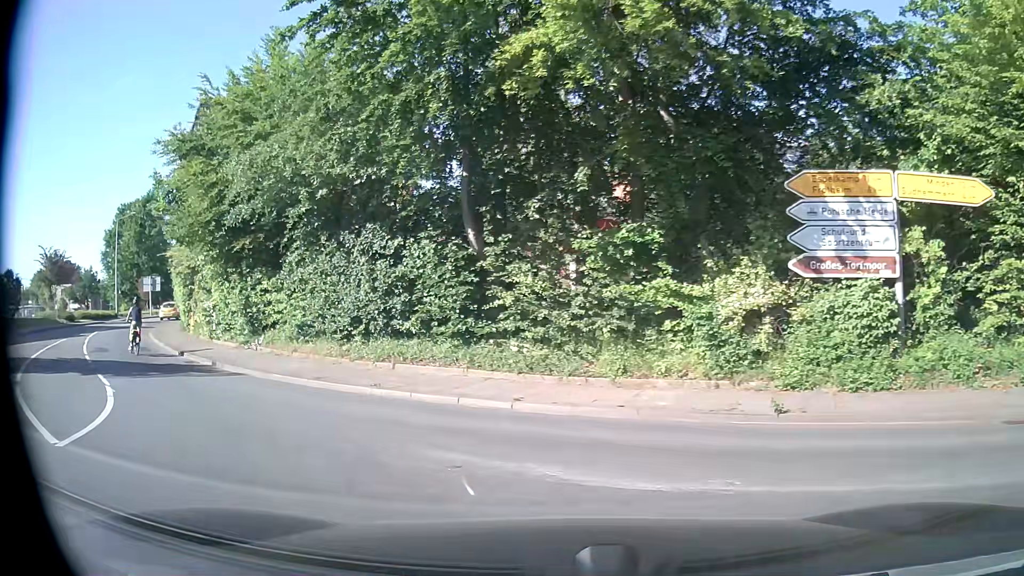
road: secondary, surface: asphalt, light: Day
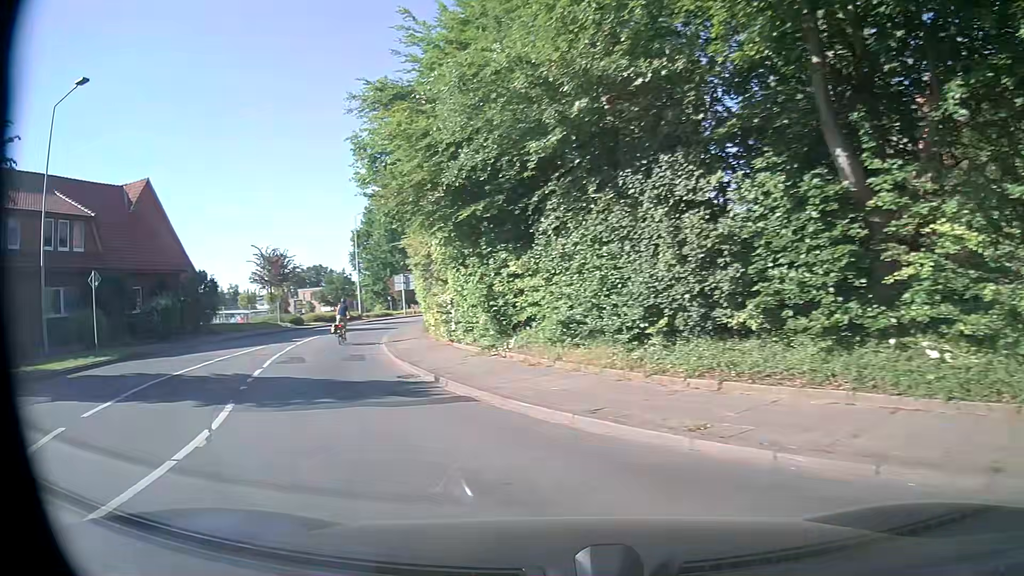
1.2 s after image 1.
(-1.4, +5.9) m; -25°
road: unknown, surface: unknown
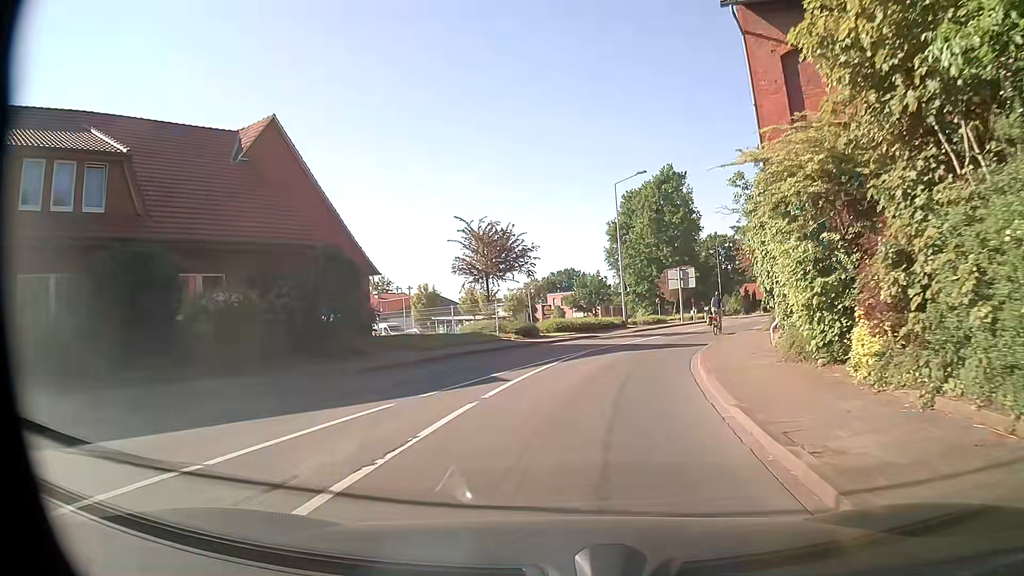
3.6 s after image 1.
(-5.3, +16.1) m; -25°
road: secondary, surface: asphalt
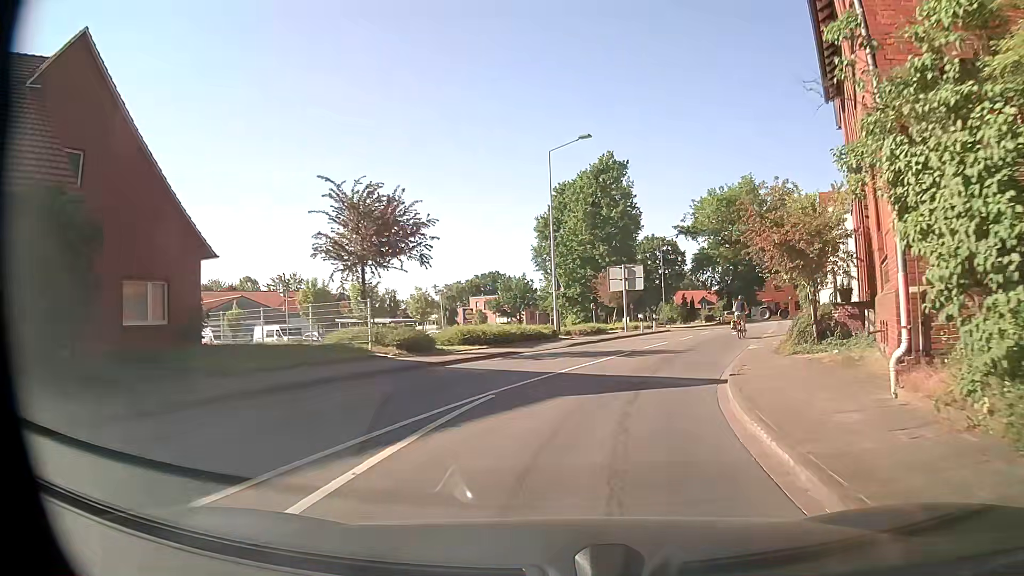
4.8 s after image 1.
(+0.5, +10.1) m; +6°
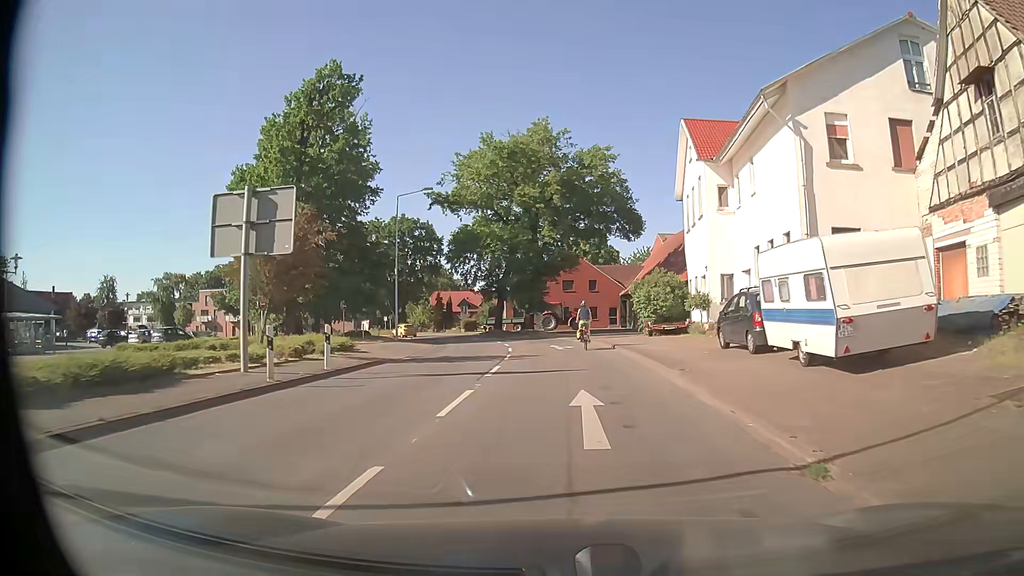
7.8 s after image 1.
(+5.3, +26.7) m; +19°
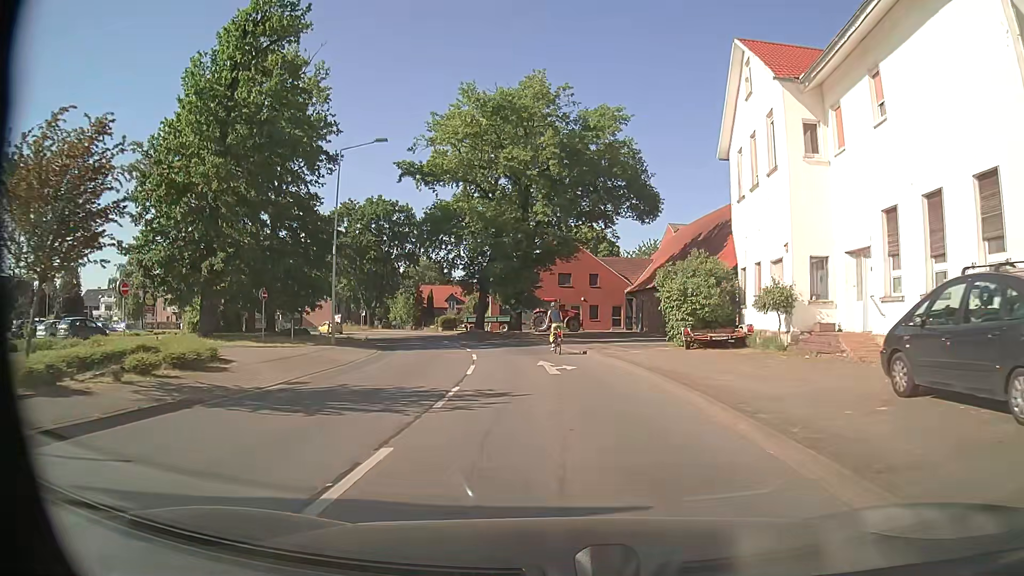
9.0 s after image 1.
(+0.3, +11.1) m; +2°
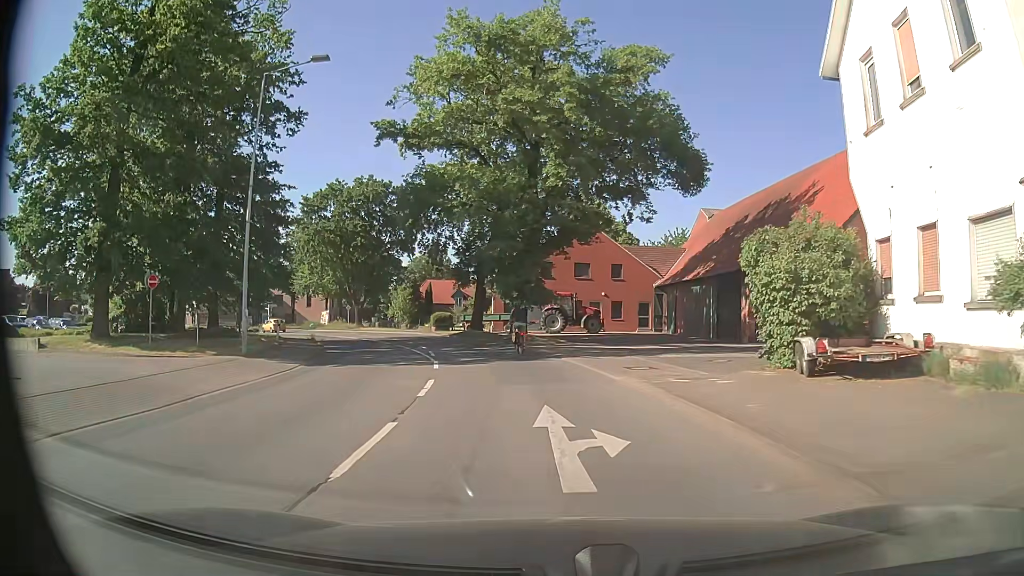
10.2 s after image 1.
(0.0, +10.3) m; 0°
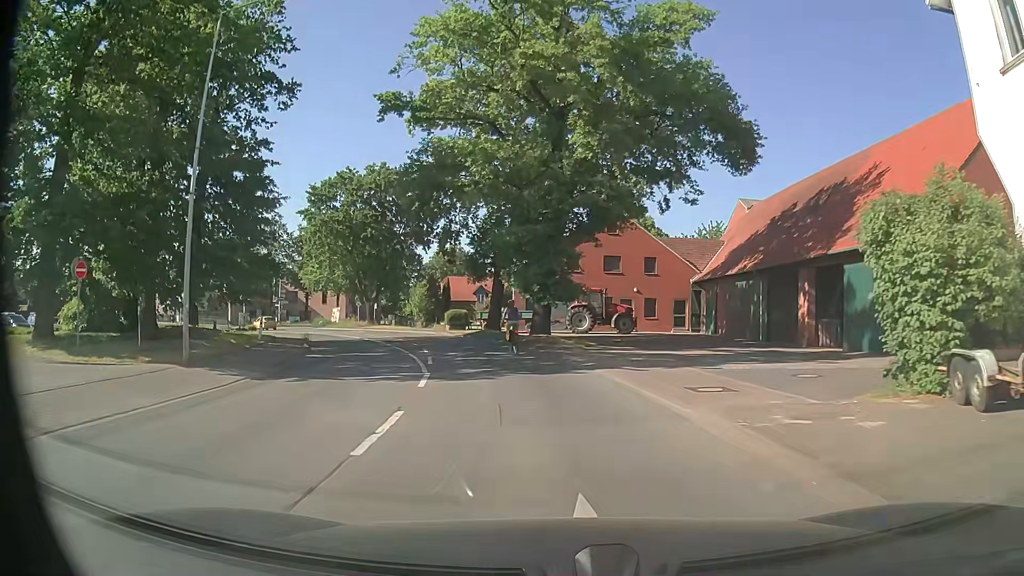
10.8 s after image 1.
(-0.1, +5.1) m; -2°
(0, +10) (-2, +20) (-4, +30) (-8, +39) (-12, +48) (-17, +57) (-23, +65) (-30, +72) (-37, +79) (-45, +85) m
